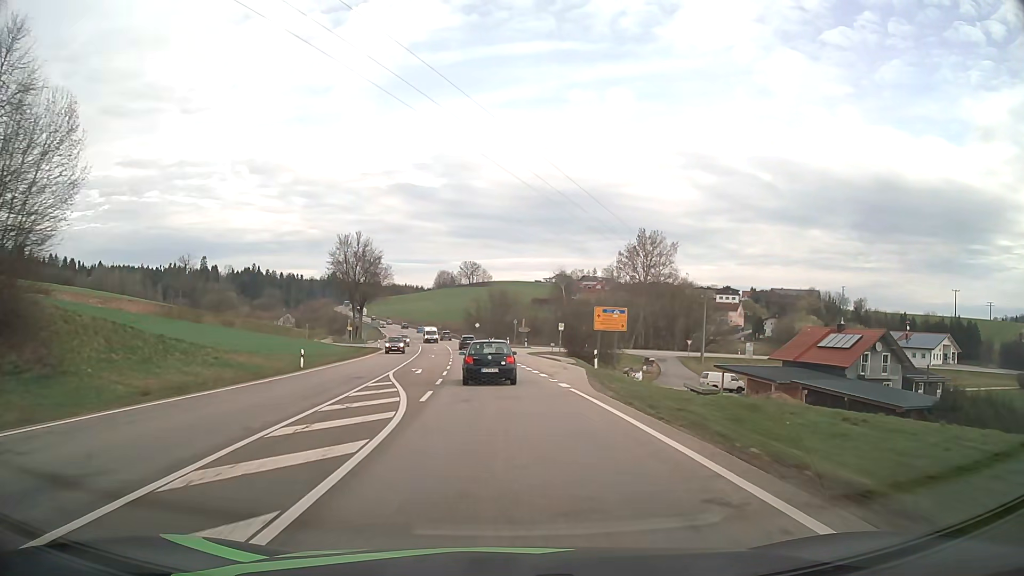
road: primary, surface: asphalt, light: Day
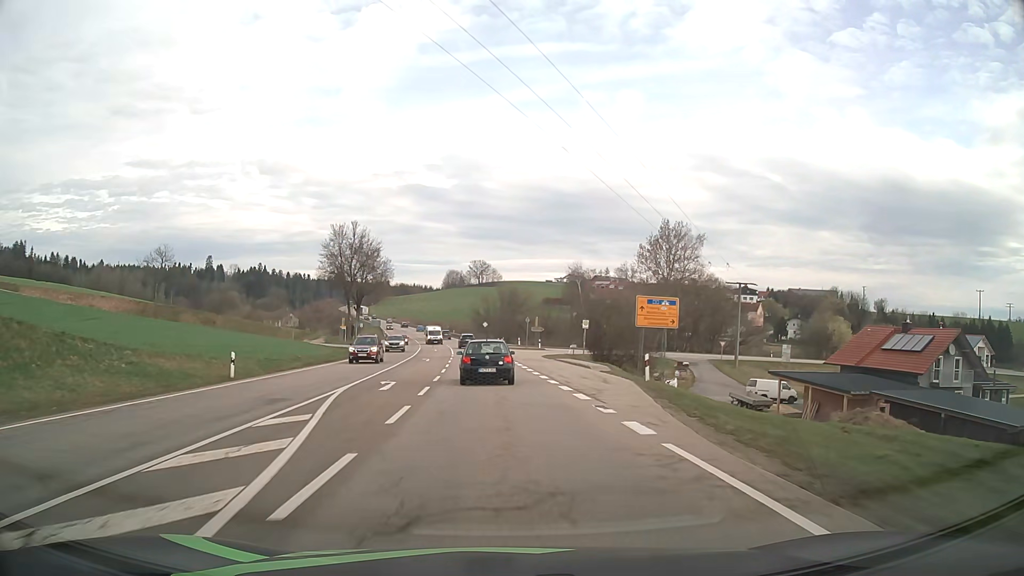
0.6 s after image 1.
(-0.1, +10.7) m; -1°
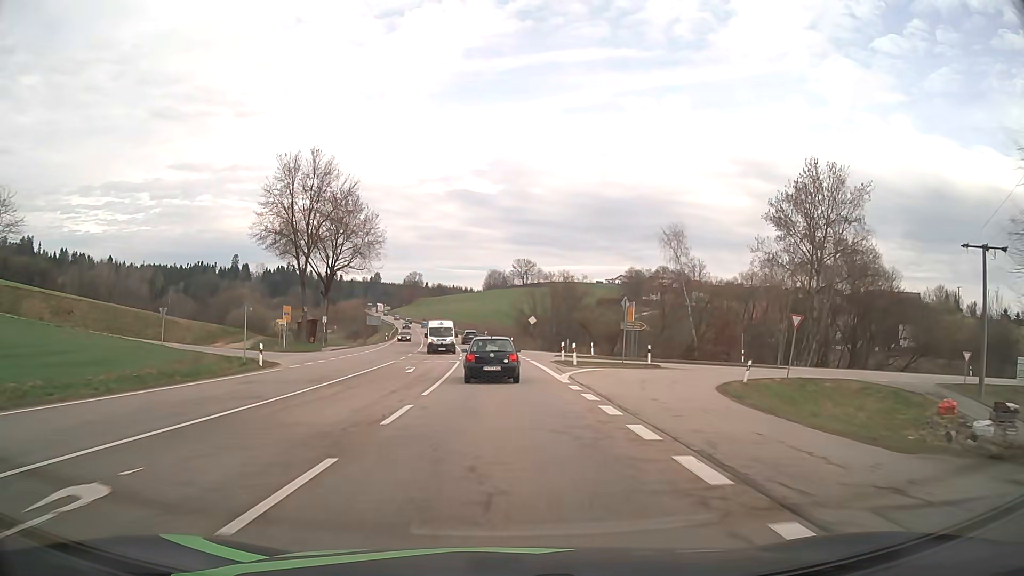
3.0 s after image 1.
(-1.4, +42.6) m; -4°
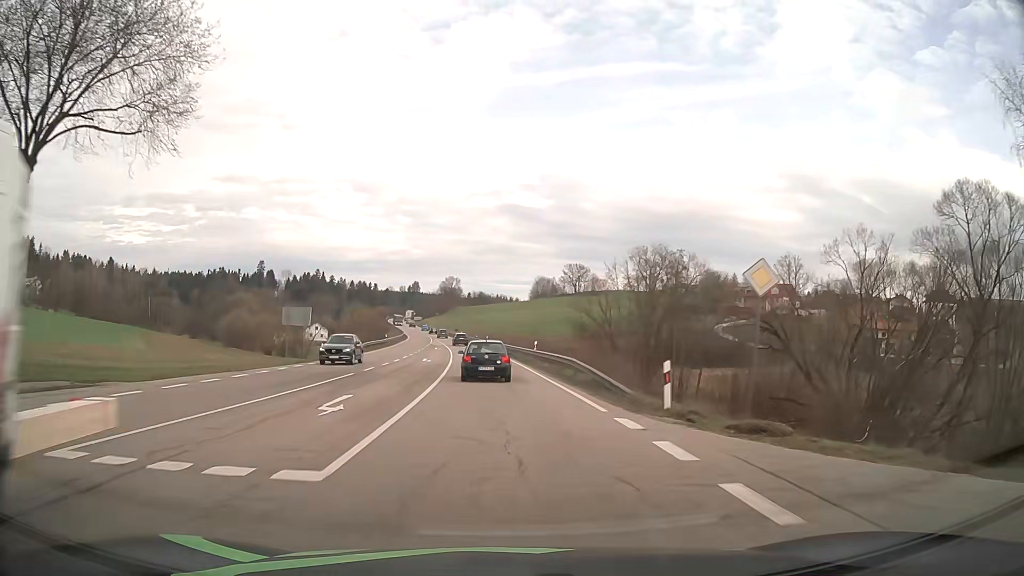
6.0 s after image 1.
(-1.4, +52.1) m; -4°
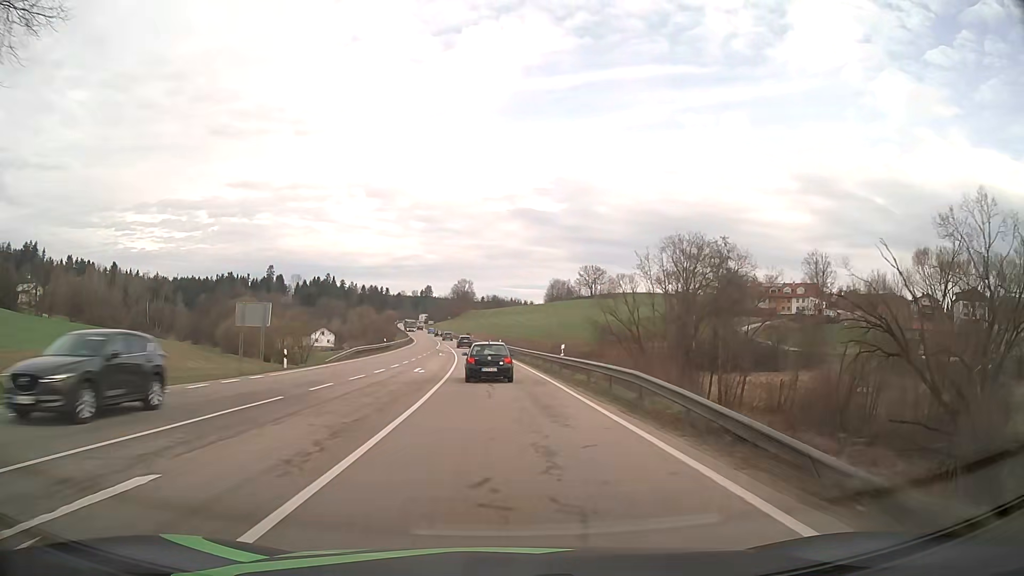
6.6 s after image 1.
(-0.1, +10.7) m; -1°
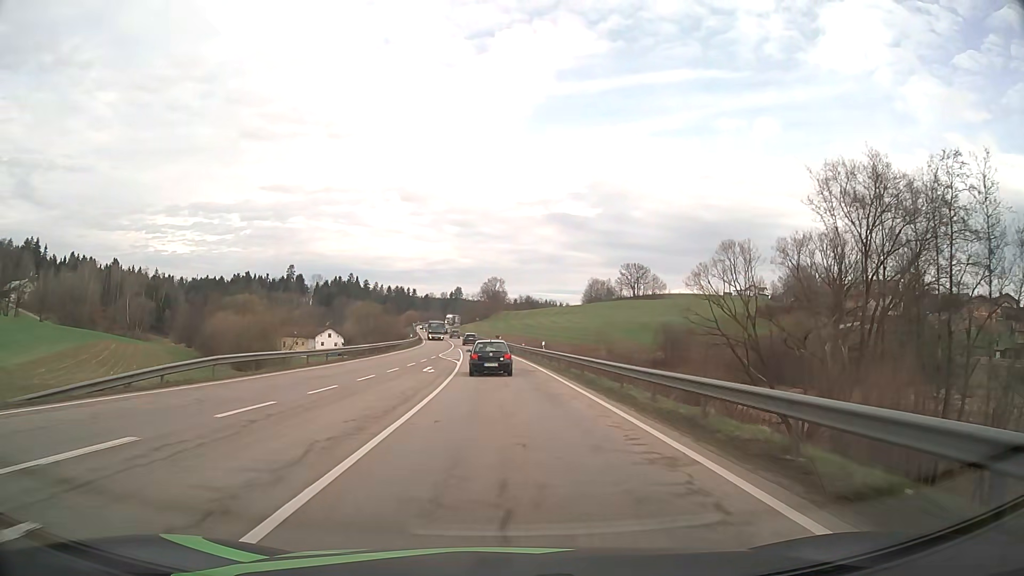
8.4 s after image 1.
(-0.8, +32.7) m; -3°
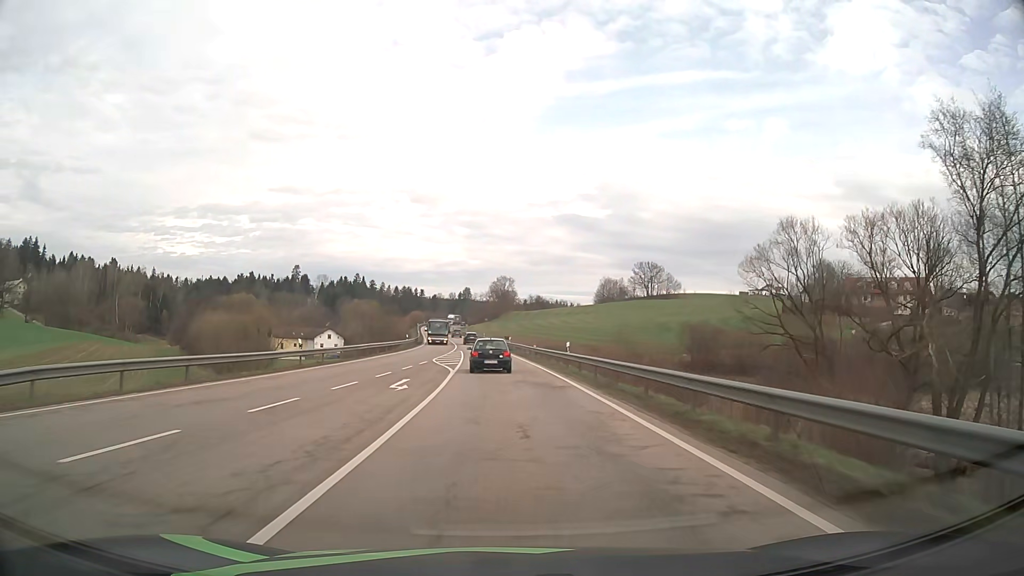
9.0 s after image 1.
(-0.1, +11.2) m; -1°
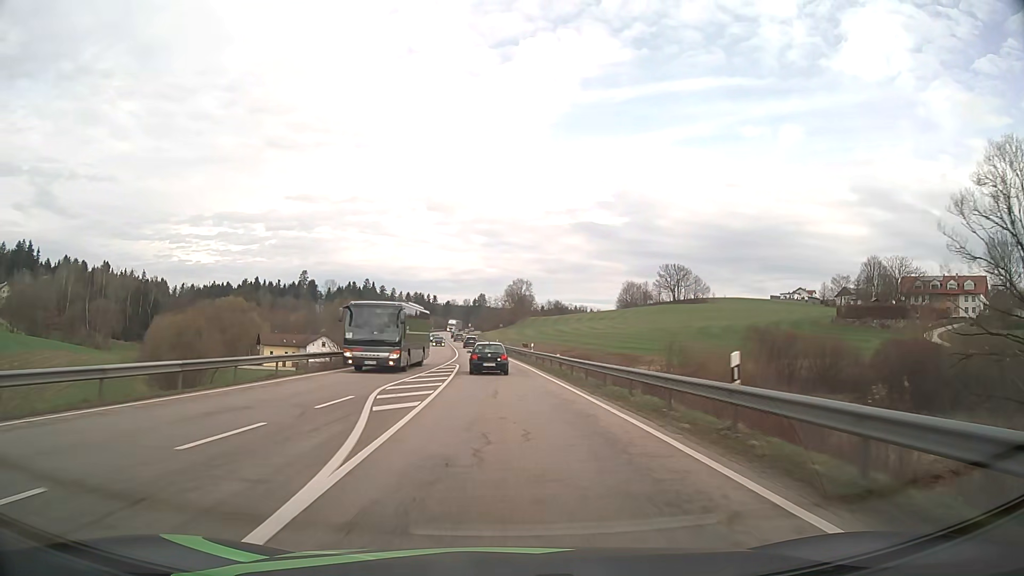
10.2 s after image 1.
(-0.3, +22.7) m; -1°
(0, +10) (0, +20) (-1, +30) (-1, +40) (-1, +50) (-2, +60) (-3, +70) (-4, +80) (-5, +90) (-6, +100) m
